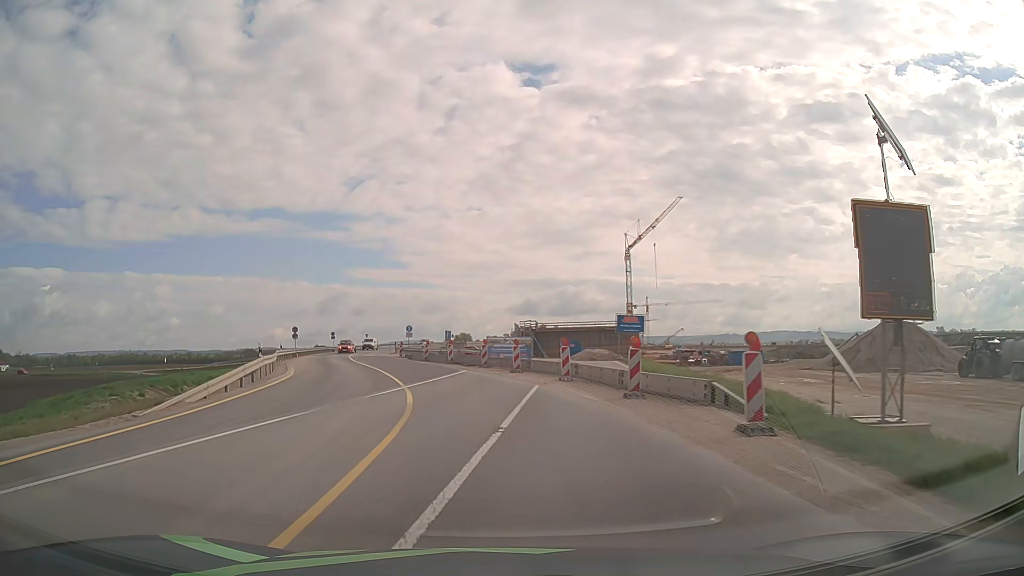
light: Day
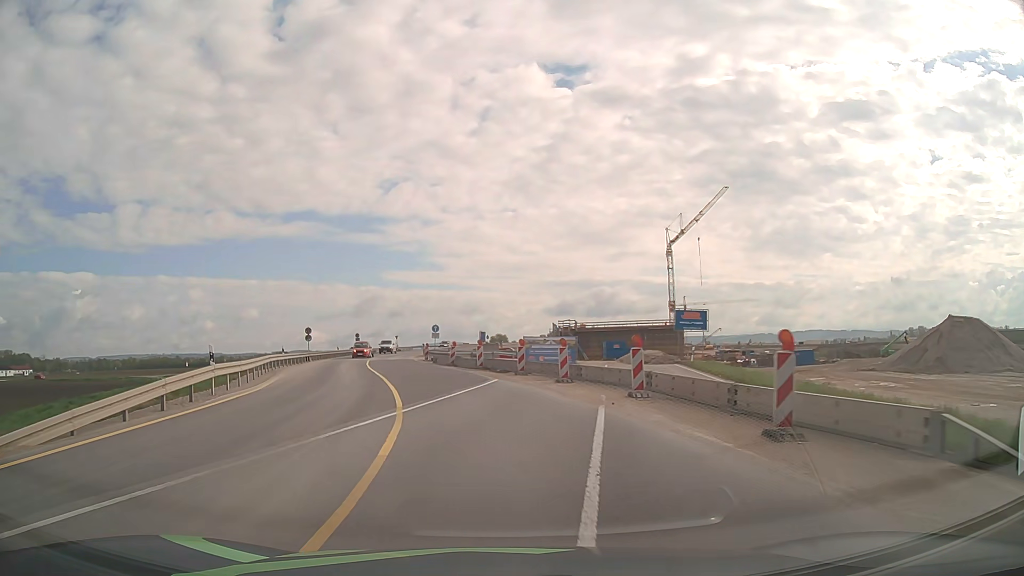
(-0.2, +7.3) m; -3°
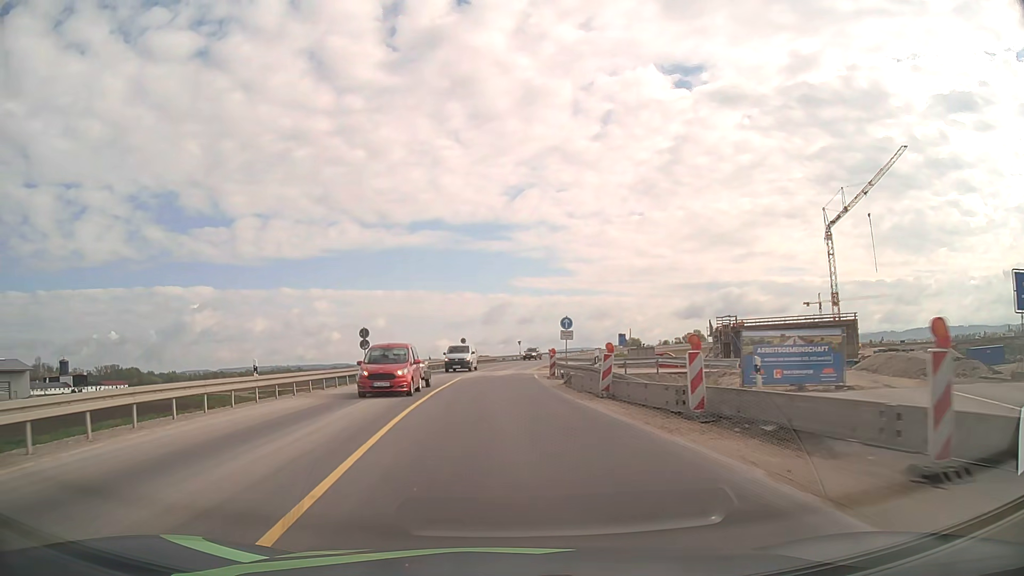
(-2.1, +22.3) m; -11°
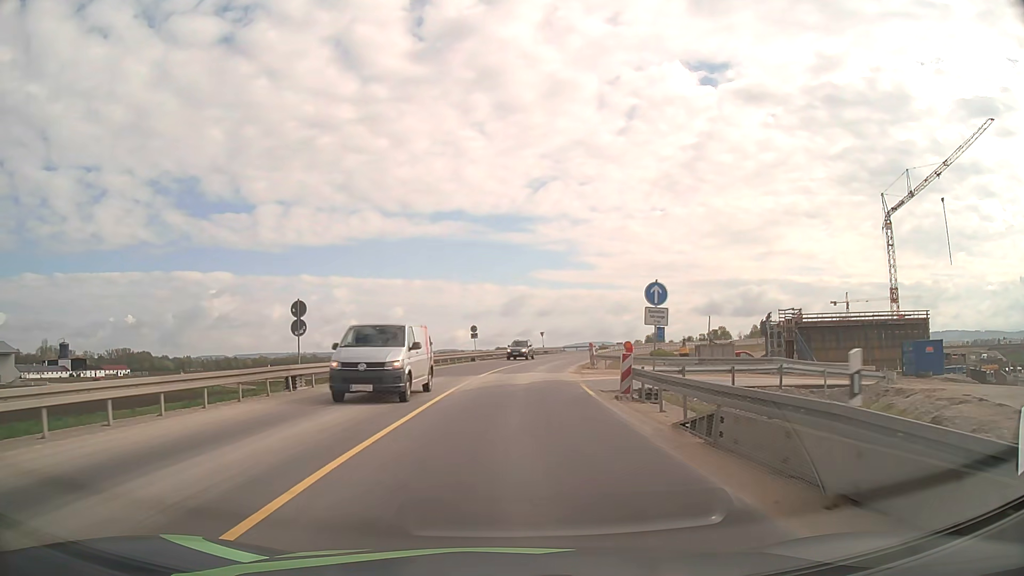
(-0.4, +15.8) m; -2°
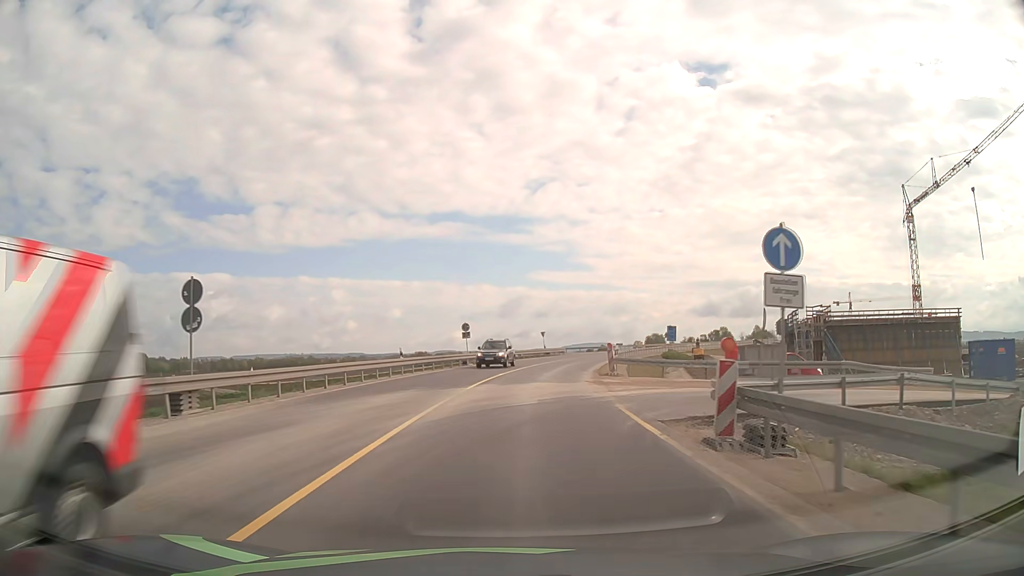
(0.0, +8.2) m; 0°
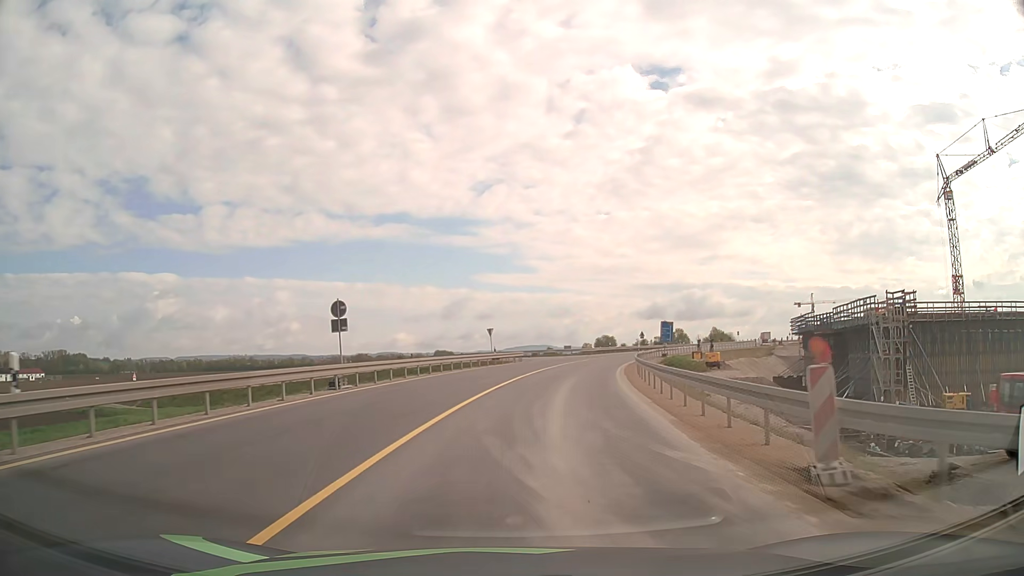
(+0.7, +25.0) m; +4°
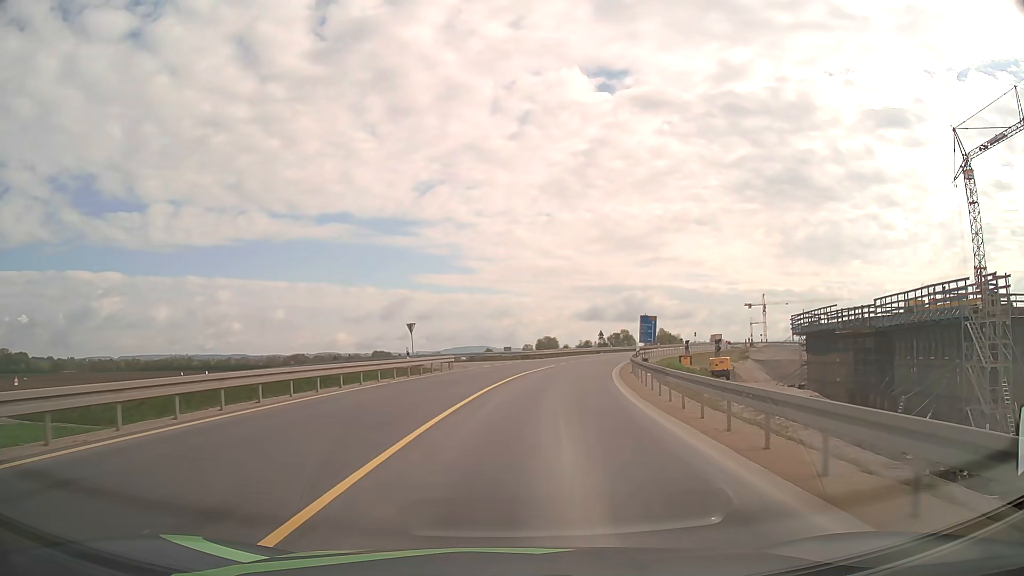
(+0.7, +16.8) m; +5°
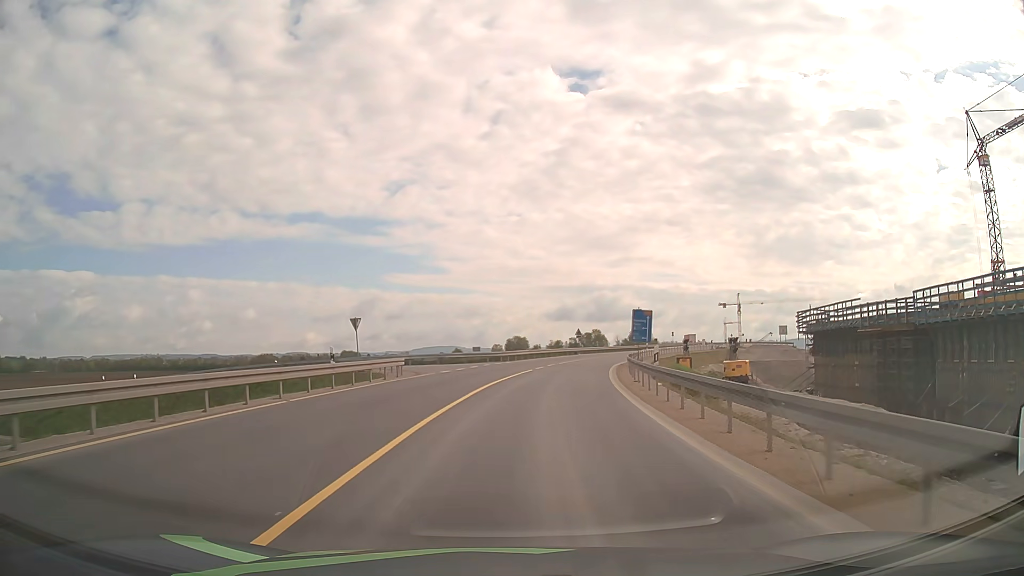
(+0.2, +8.4) m; +3°
(0, +10) (+1, +20) (+2, +30) (+4, +40) (+6, +49) (+9, +59) (+12, +69) (+16, +78) (+20, +87) (+24, +96) m
